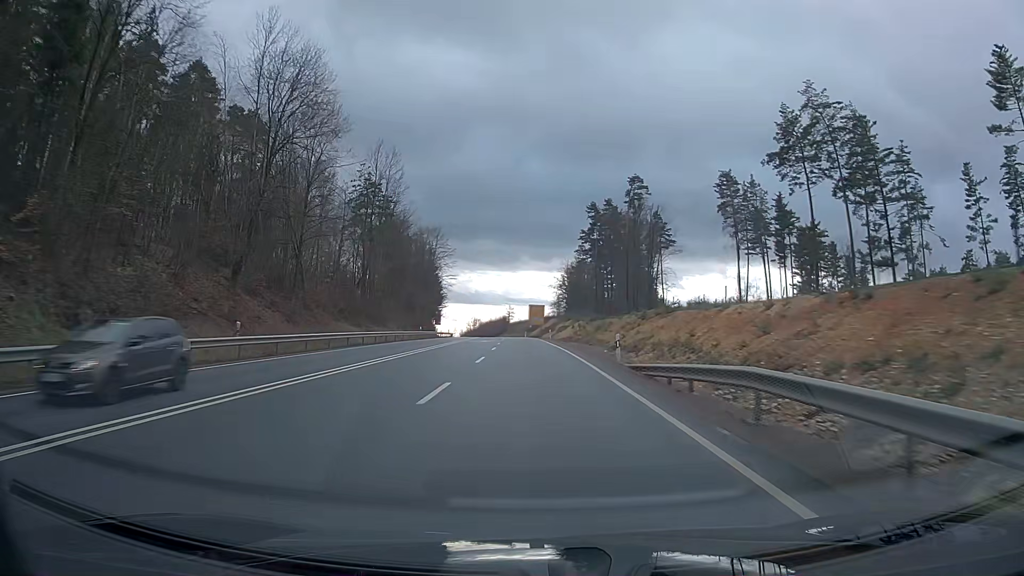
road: primary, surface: asphalt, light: Day
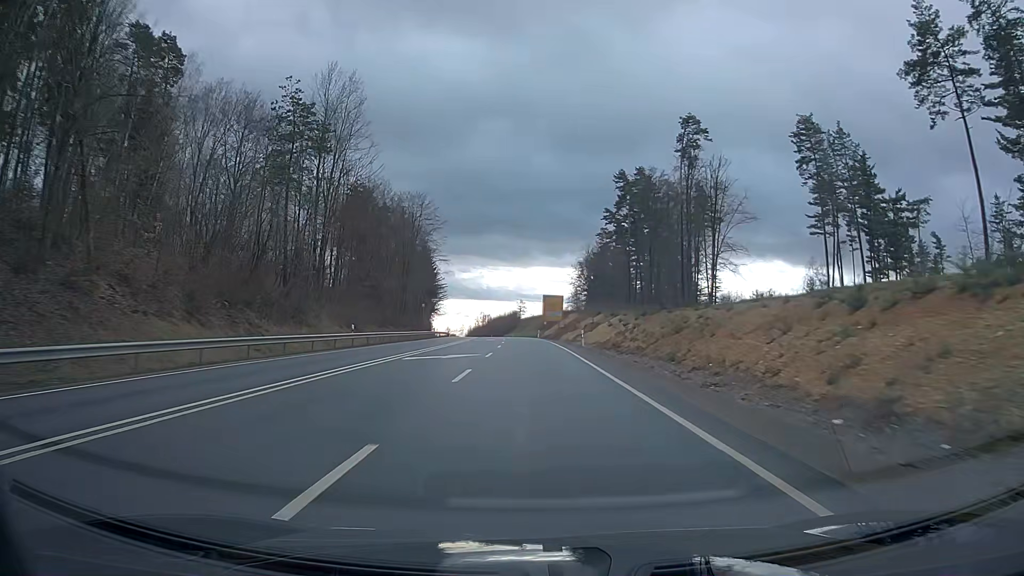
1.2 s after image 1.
(-0.3, +31.8) m; -1°
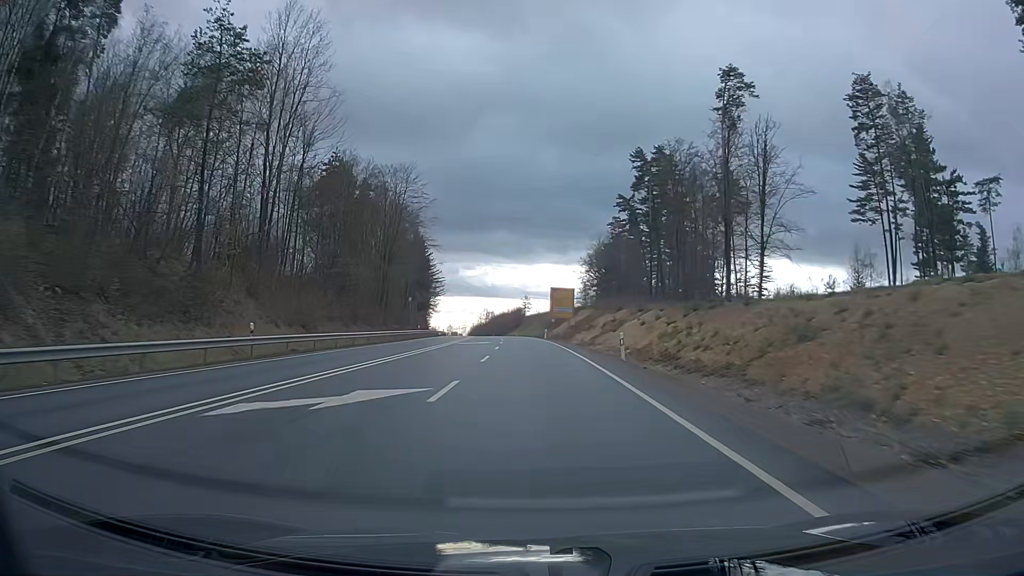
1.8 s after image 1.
(-0.1, +15.9) m; 0°
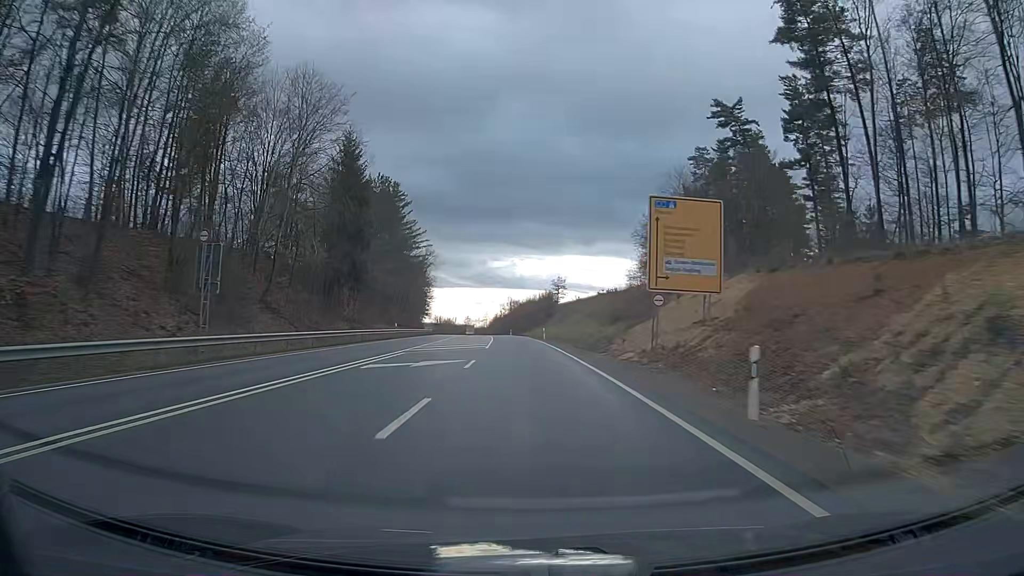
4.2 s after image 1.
(-1.4, +63.8) m; -3°
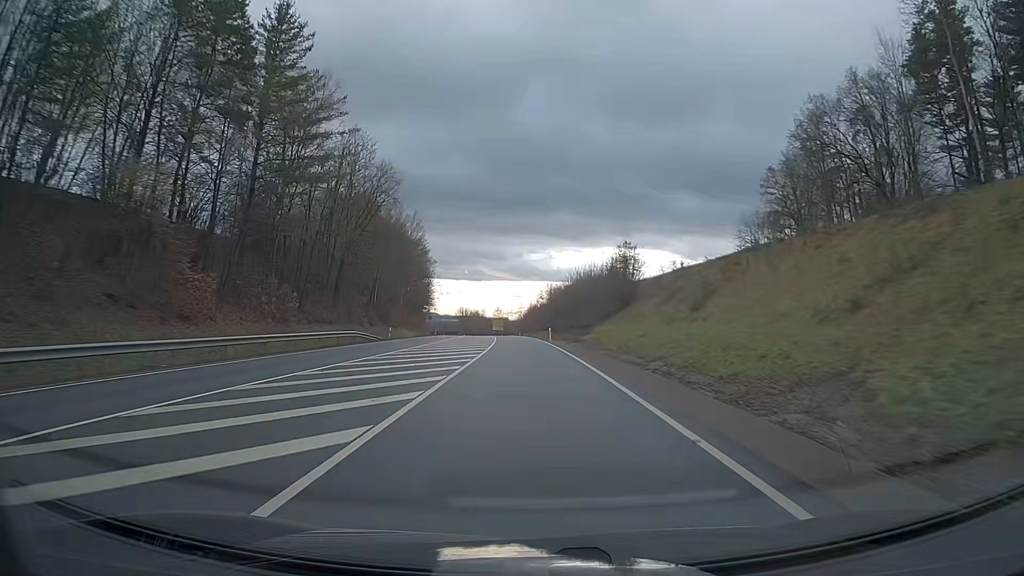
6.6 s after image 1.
(-2.0, +63.7) m; -4°
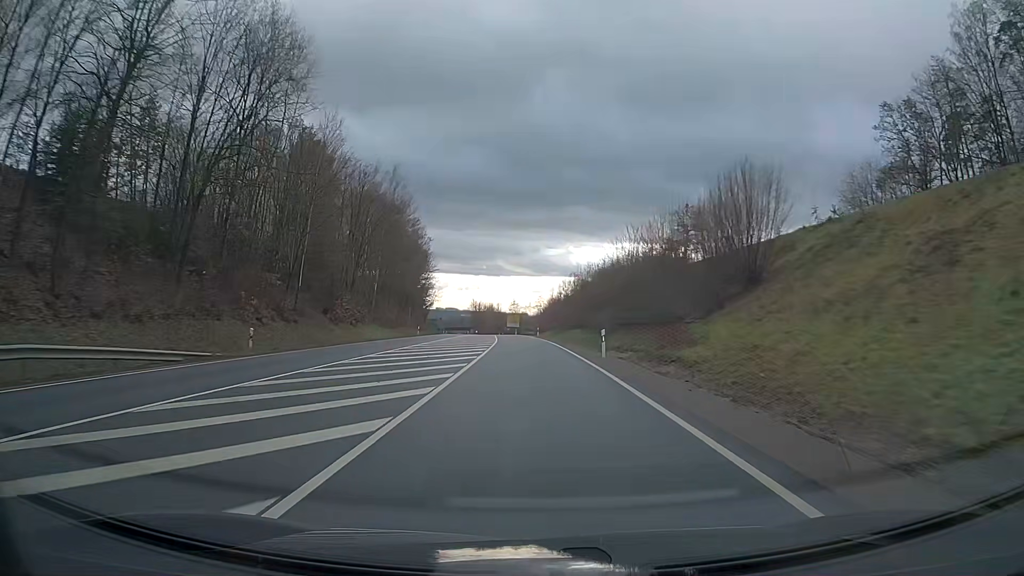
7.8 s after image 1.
(-0.4, +31.9) m; -2°
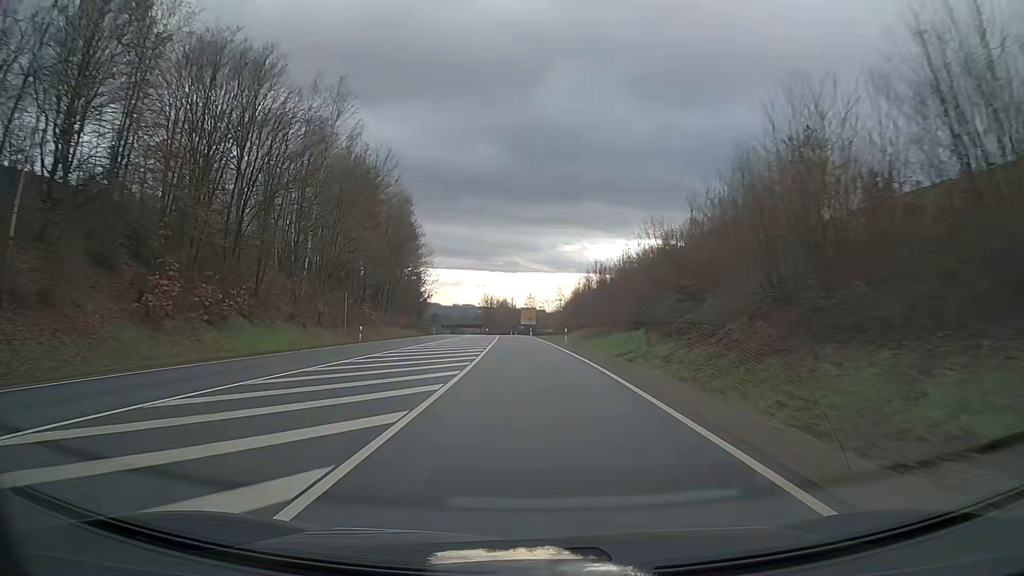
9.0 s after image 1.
(-0.4, +31.9) m; -1°
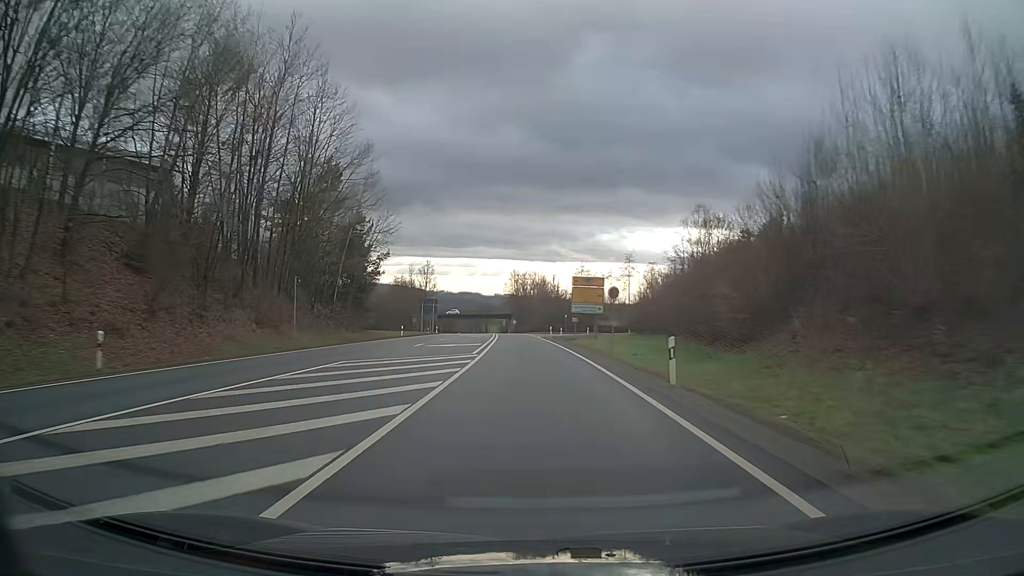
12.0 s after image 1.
(-2.3, +79.7) m; -3°
(0, +10) (0, +20) (0, +30) (-1, +40) (-1, +50) (-1, +60) (-2, +70) (-2, +80) (-3, +90) (-4, +100) m
